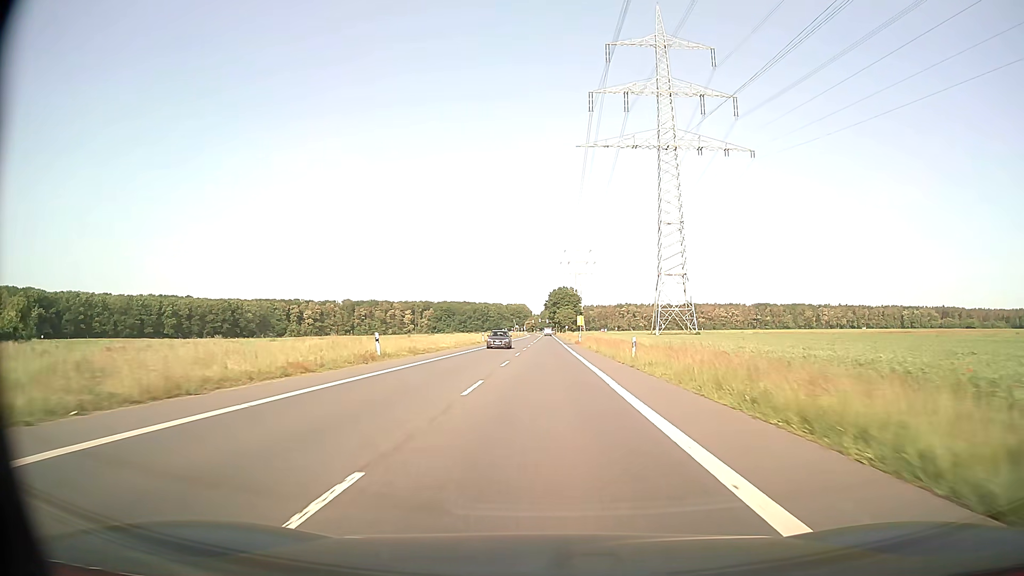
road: secondary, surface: asphalt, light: Day
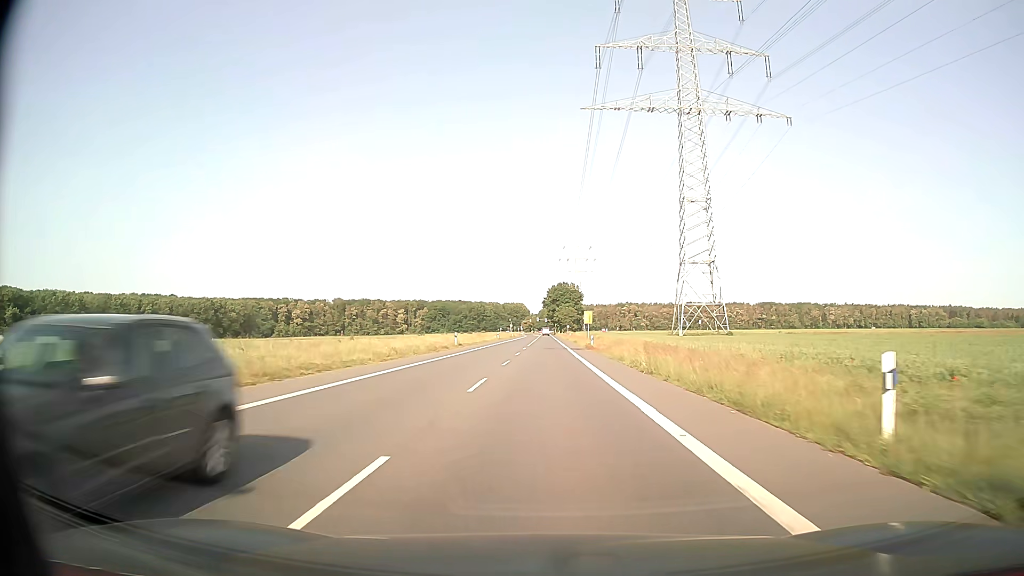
(0.0, +23.2) m; 0°
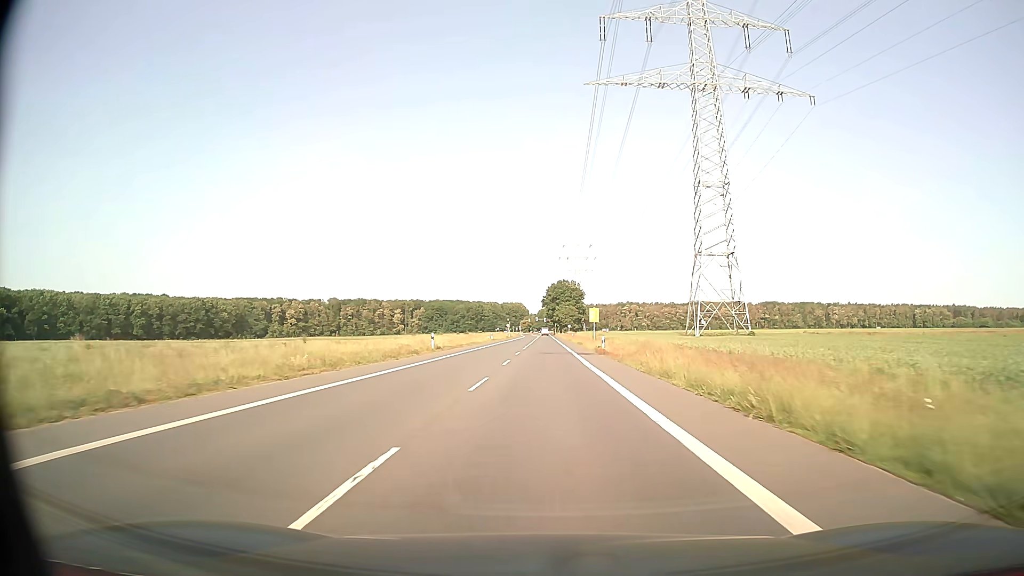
(0.0, +11.6) m; 0°
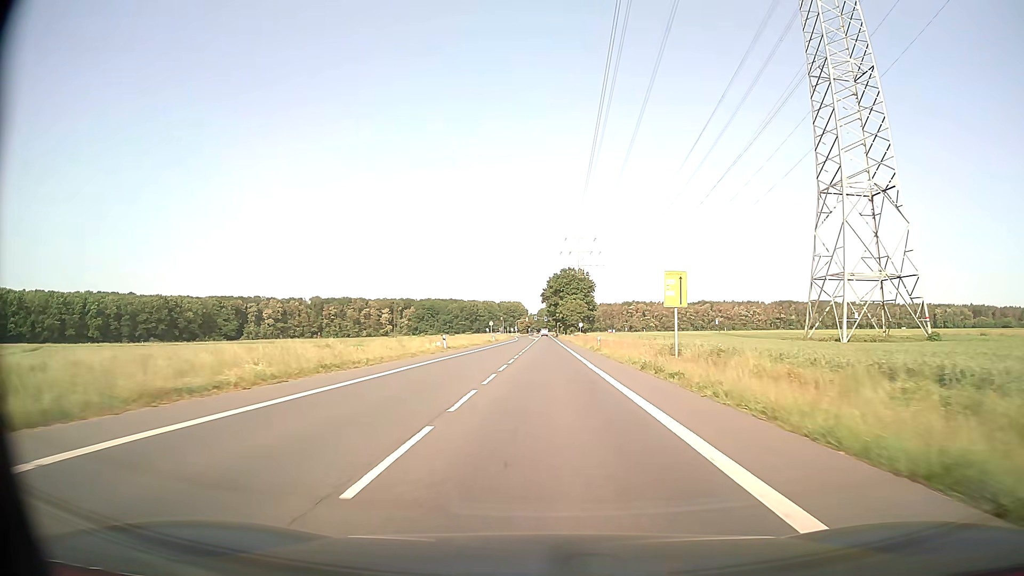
(0.0, +46.3) m; 0°
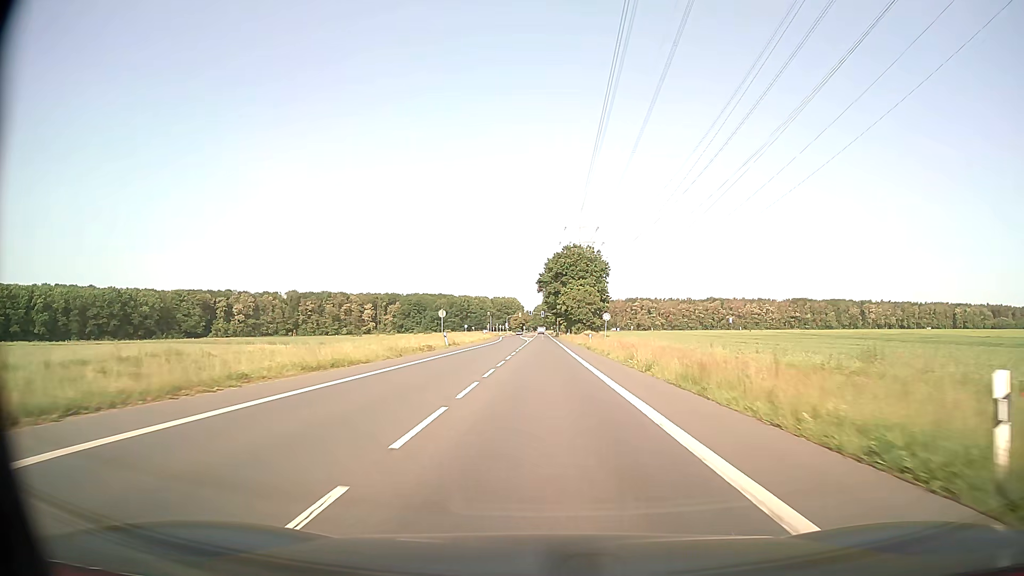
(+0.2, +46.1) m; 0°
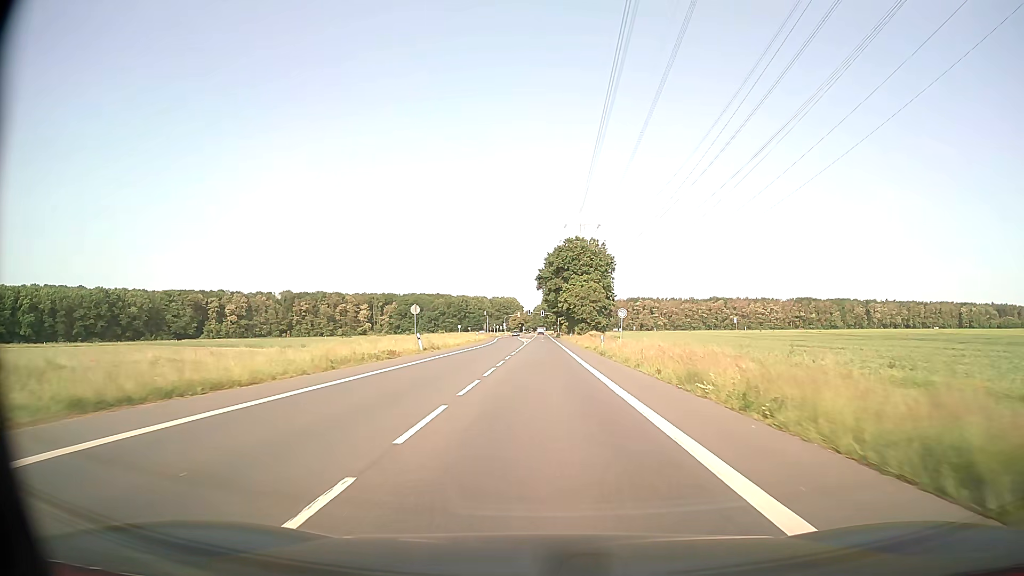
(0.0, +11.5) m; 0°
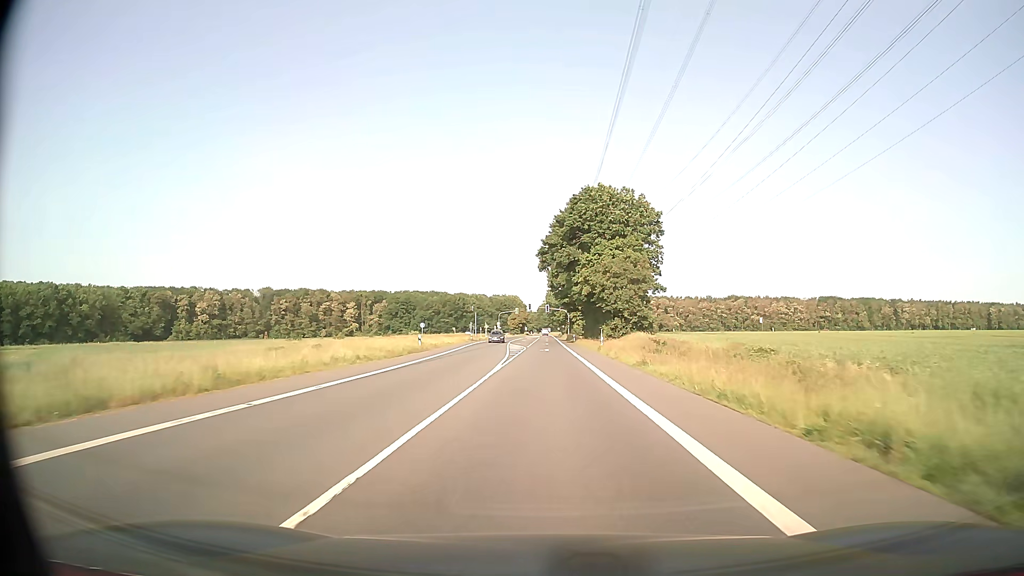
(0.0, +45.9) m; 0°
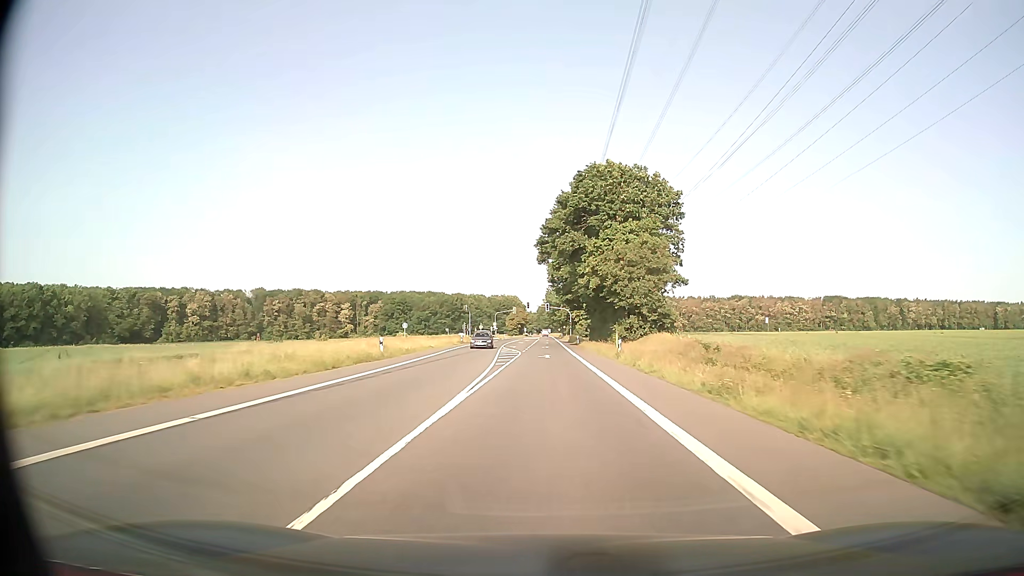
(0.0, +11.4) m; 0°
(0, +10) (0, +20) (0, +30) (0, +40) (0, +50) (0, +60) (0, +70) (0, +80) (0, +90) (0, +100) m
